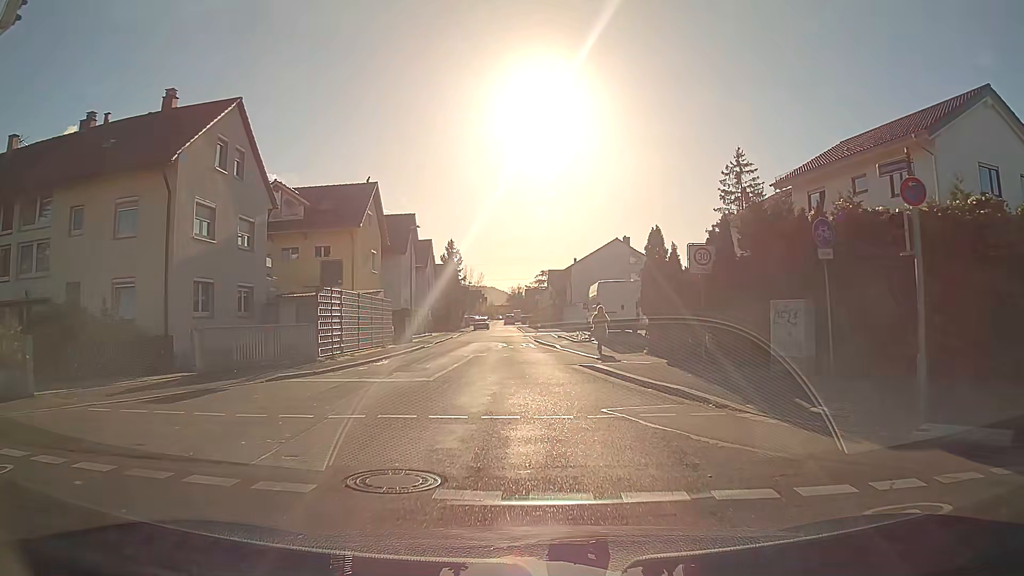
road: residential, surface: asphalt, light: Day
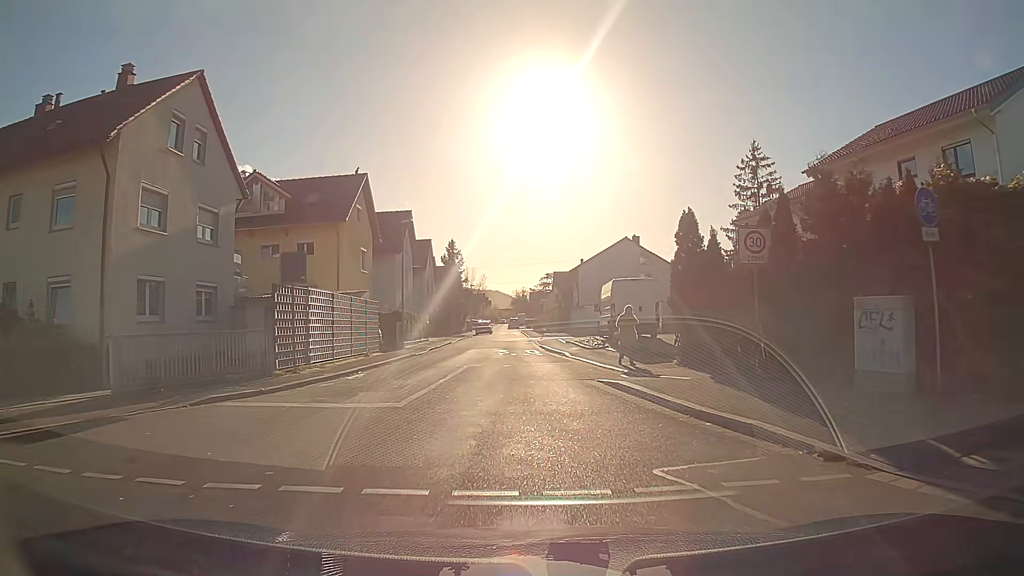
(0.0, +3.9) m; 0°
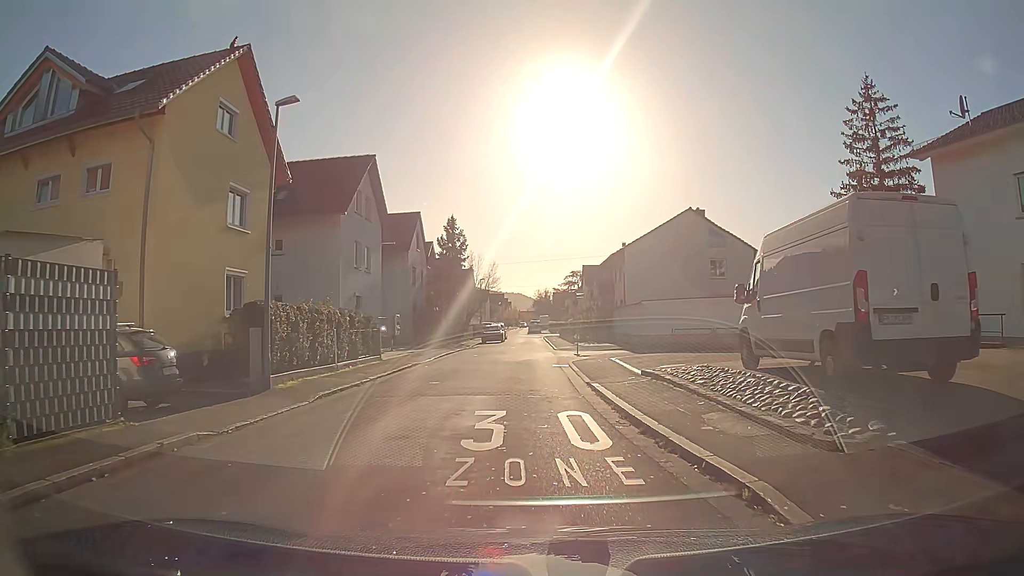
(-0.3, +19.9) m; -2°
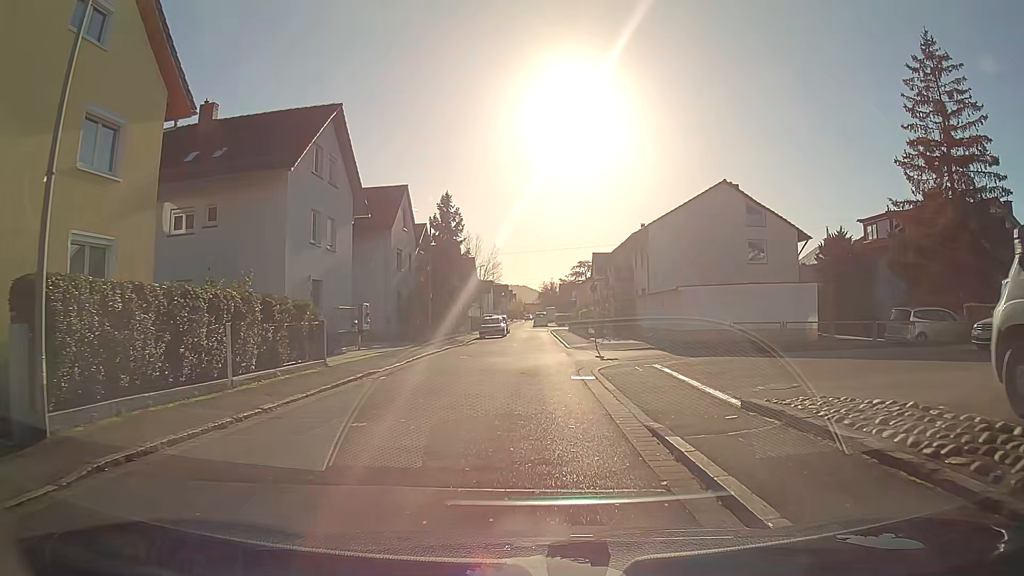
(0.0, +7.7) m; 0°
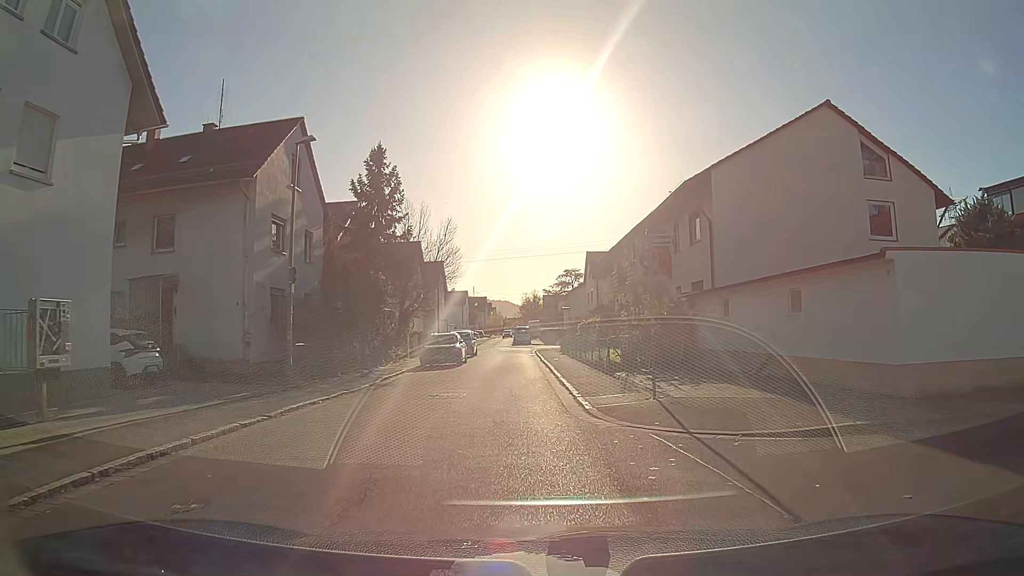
(+0.1, +18.3) m; +1°
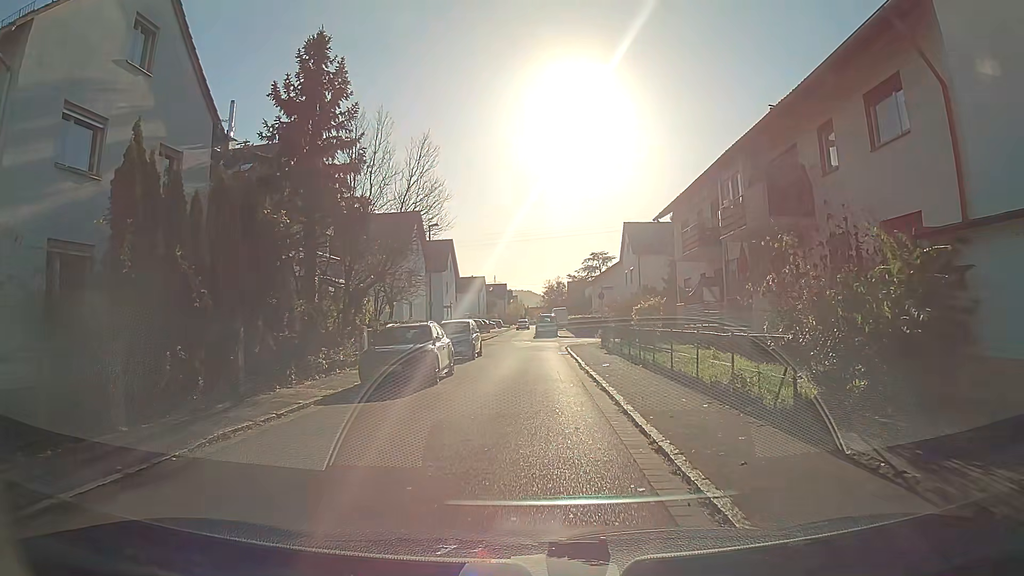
(-0.2, +13.4) m; -1°
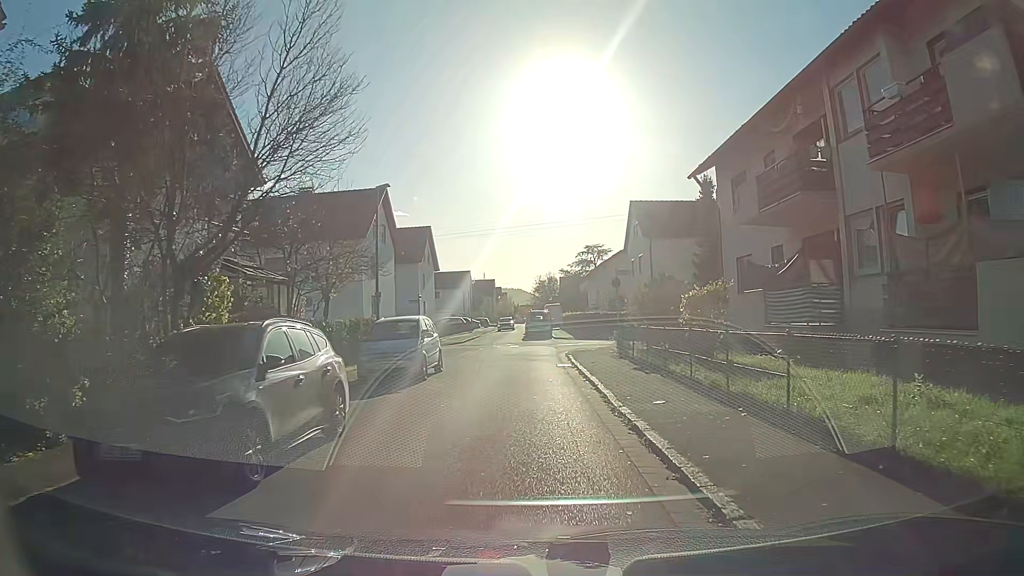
(+0.1, +9.9) m; +1°
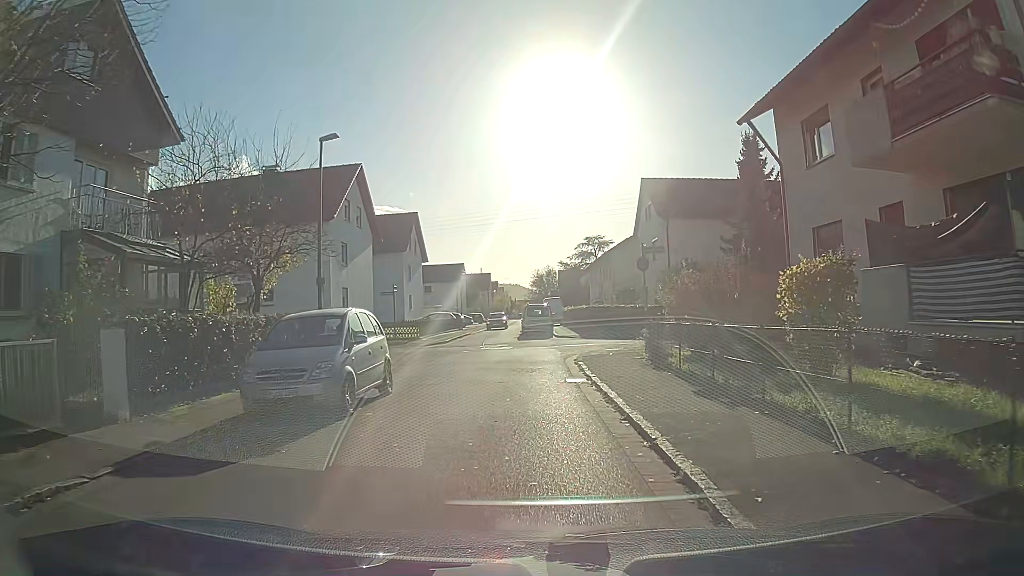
(0.0, +6.6) m; 0°
(0, +10) (0, +20) (0, +30) (-2, +40) (-3, +50) (-2, +60) (-1, +70) (0, +80) (0, +90) (0, +100) m
